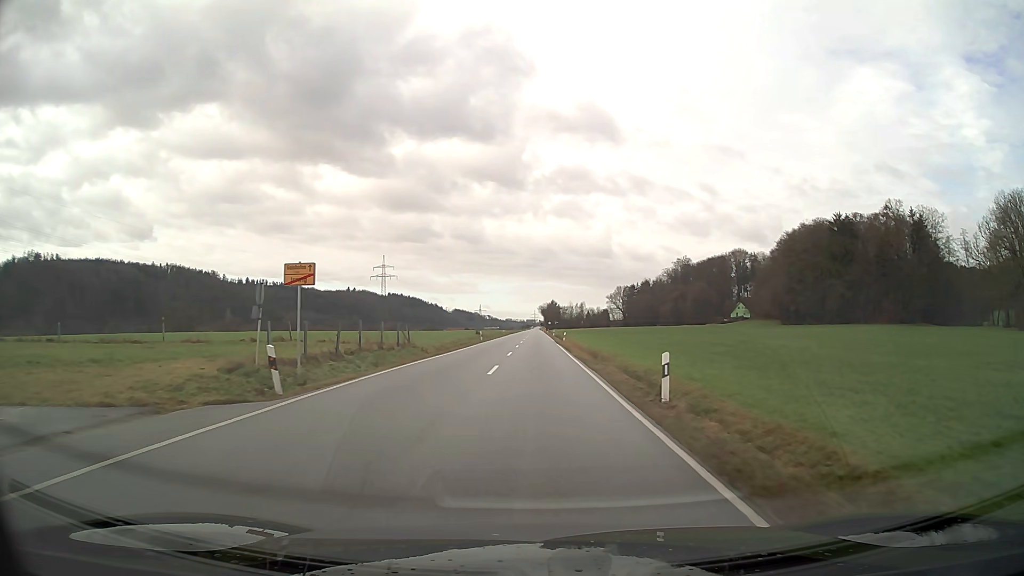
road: secondary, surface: asphalt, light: Day
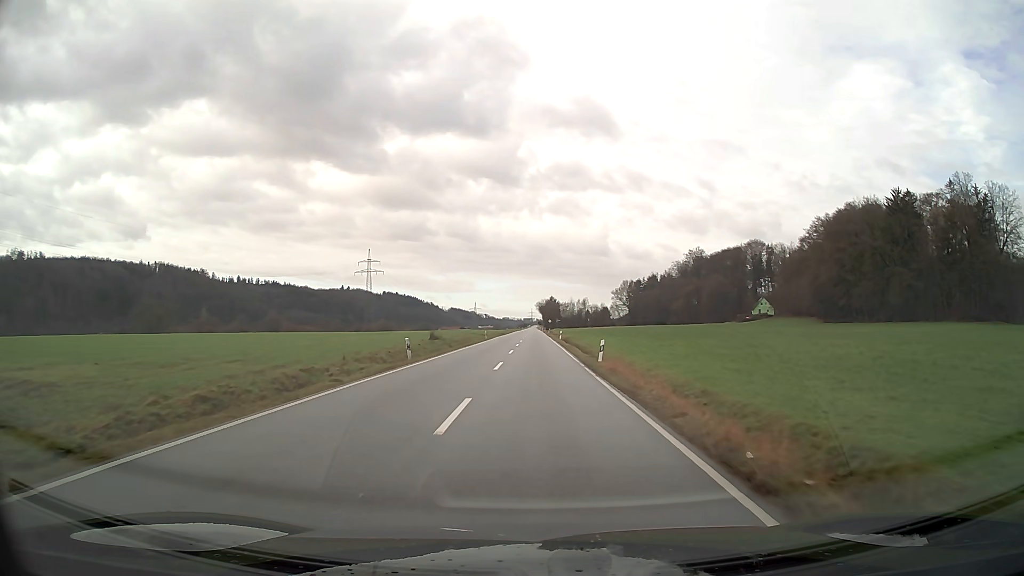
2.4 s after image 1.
(0.0, +34.3) m; 0°
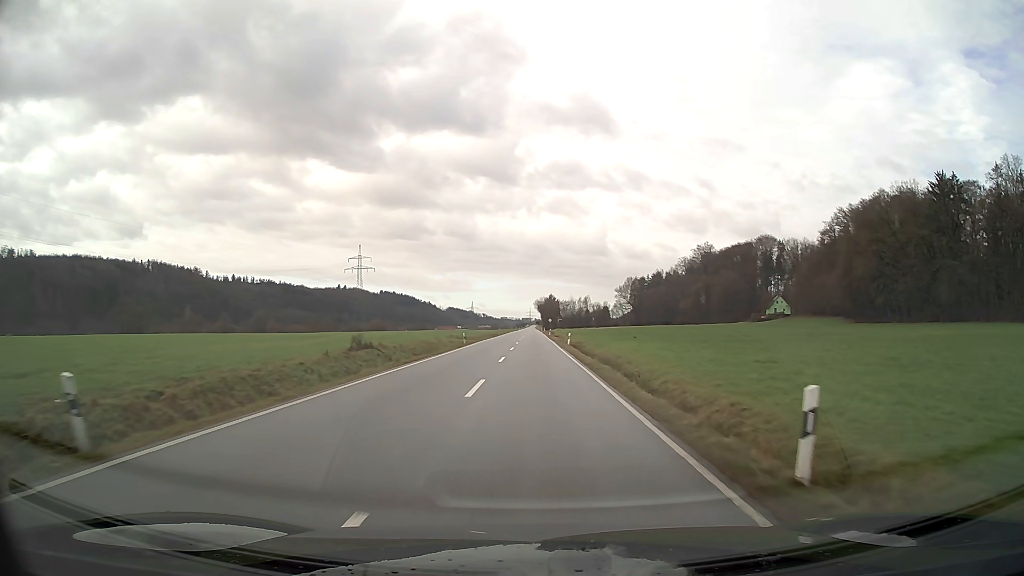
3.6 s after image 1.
(0.0, +19.9) m; 0°
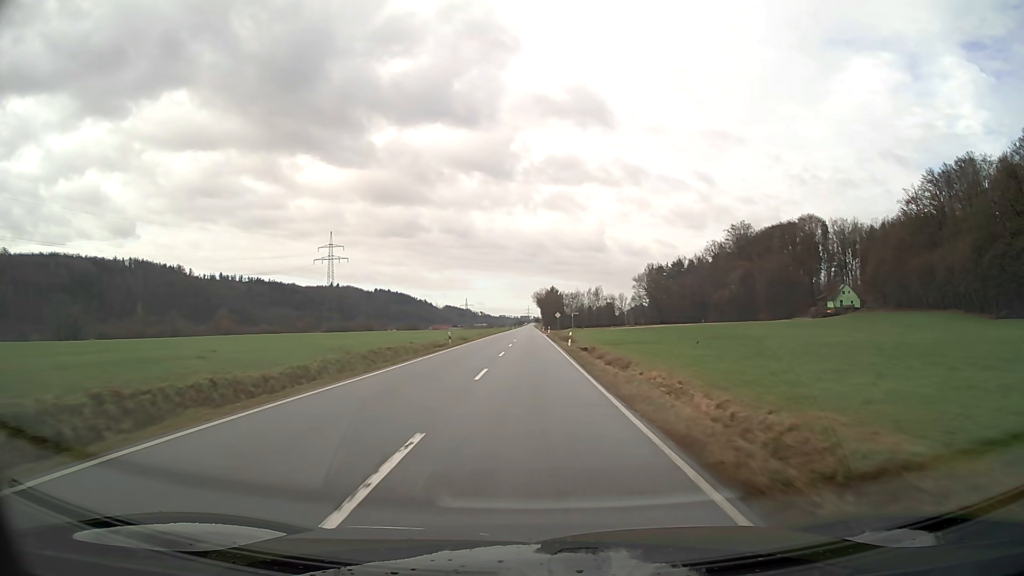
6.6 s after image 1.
(0.0, +57.3) m; 0°
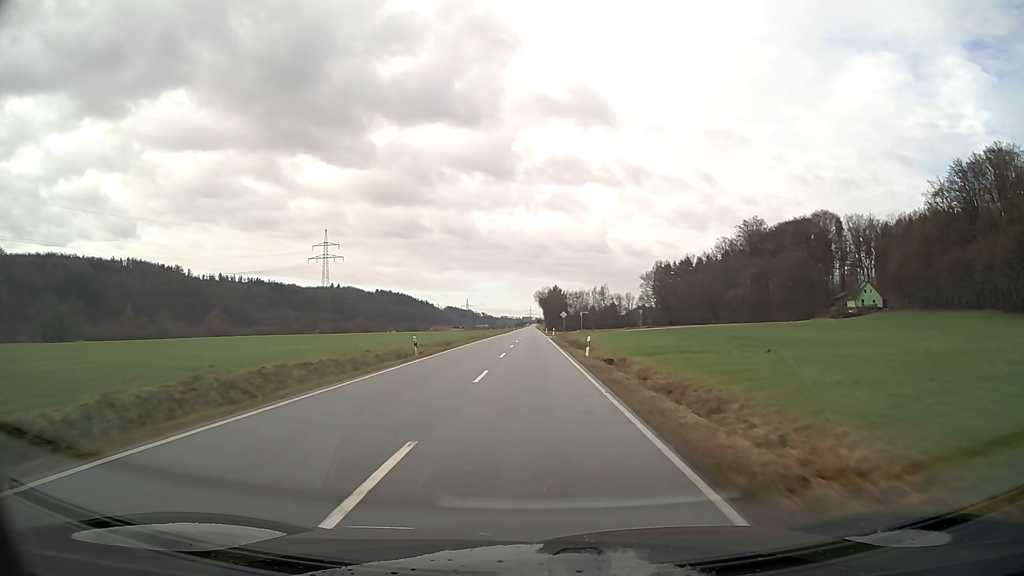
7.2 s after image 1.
(0.0, +12.6) m; 0°
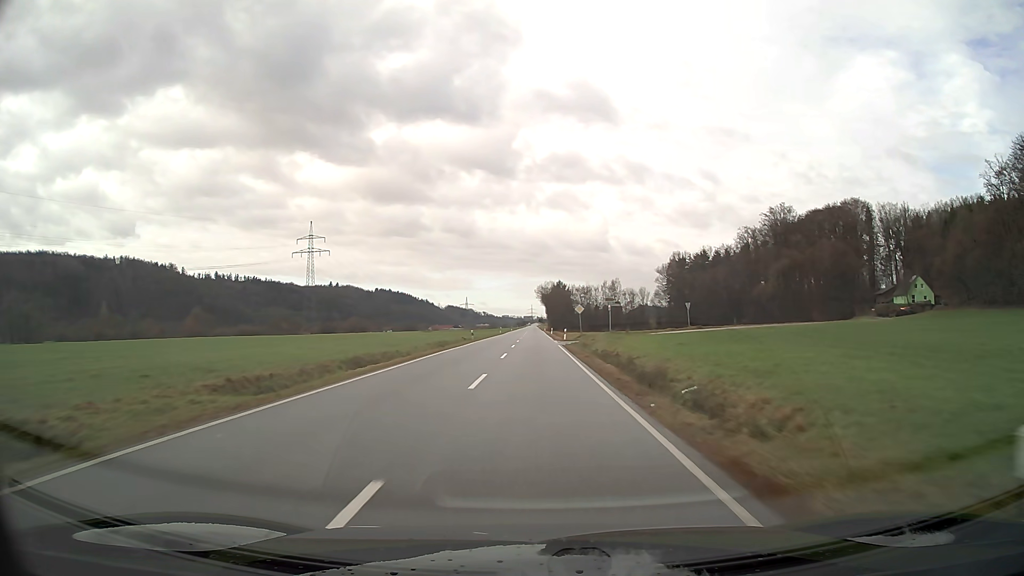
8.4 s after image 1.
(0.0, +26.3) m; 0°
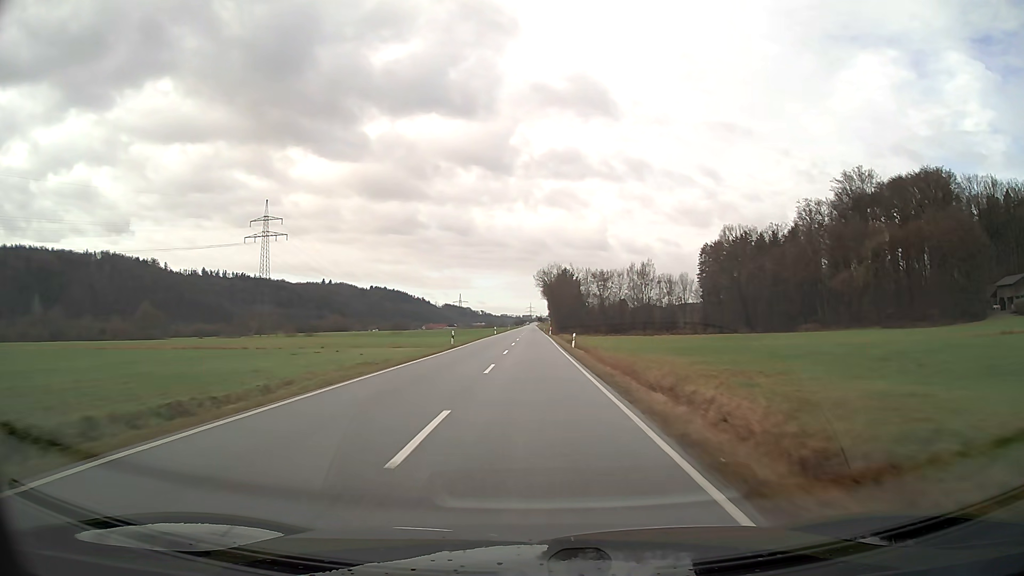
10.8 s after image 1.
(0.0, +55.8) m; 0°
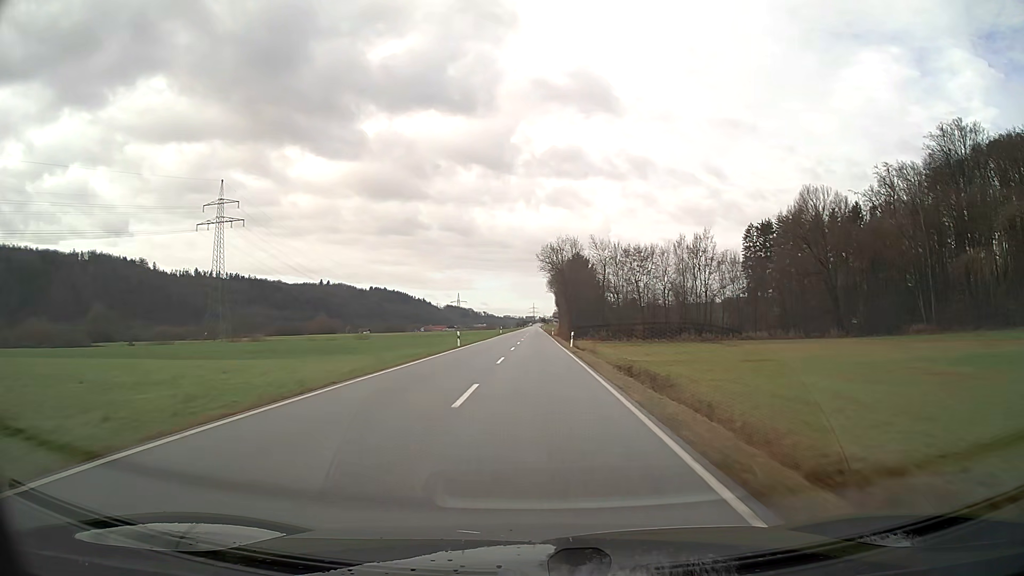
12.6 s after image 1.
(-0.1, +44.3) m; 0°
(0, +10) (0, +20) (0, +30) (0, +40) (0, +50) (0, +60) (0, +70) (0, +80) (0, +90) (0, +100) m
